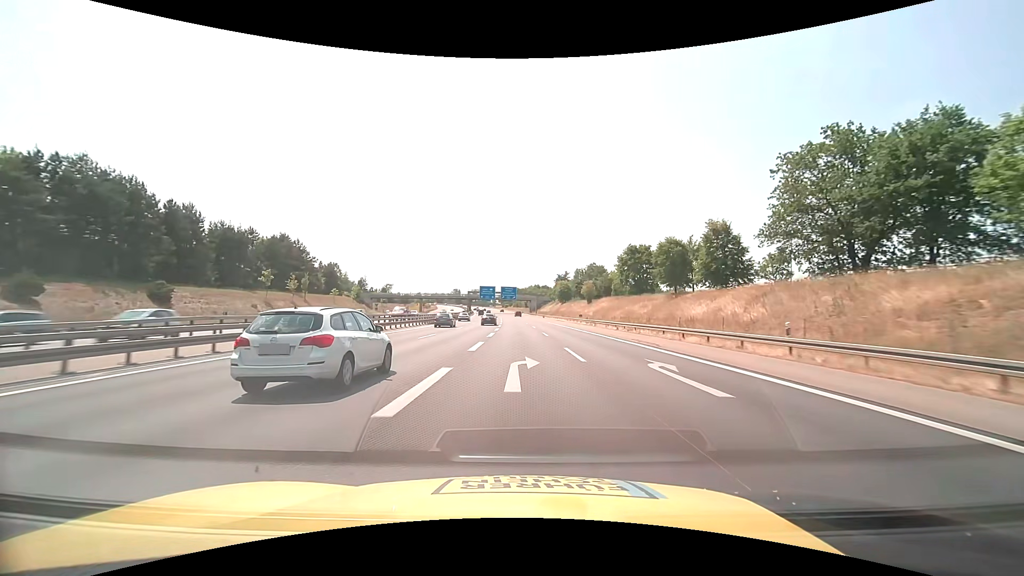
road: motorway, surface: asphalt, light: Day
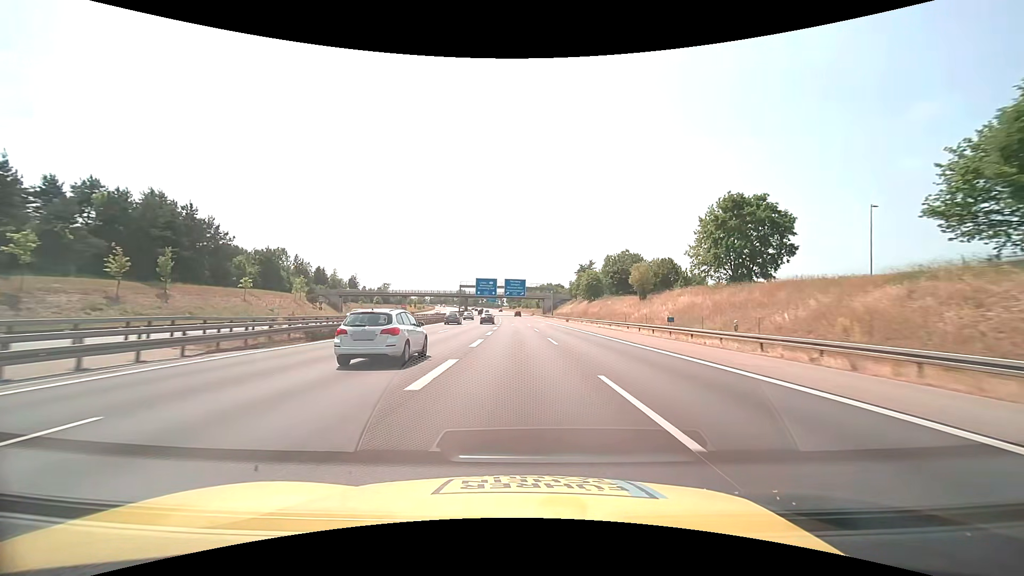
(-0.4, +45.8) m; -1°
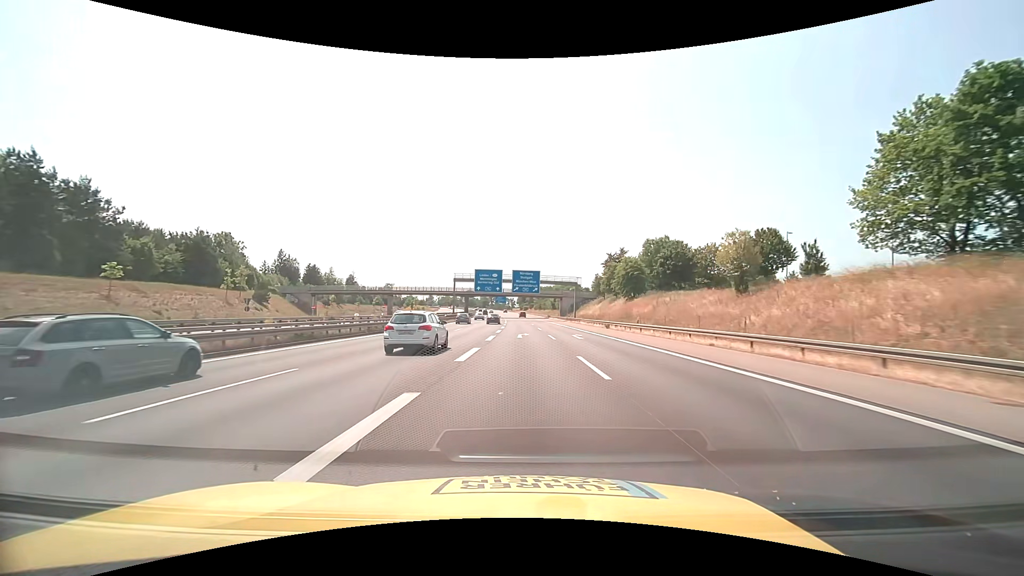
(-0.4, +30.3) m; -1°
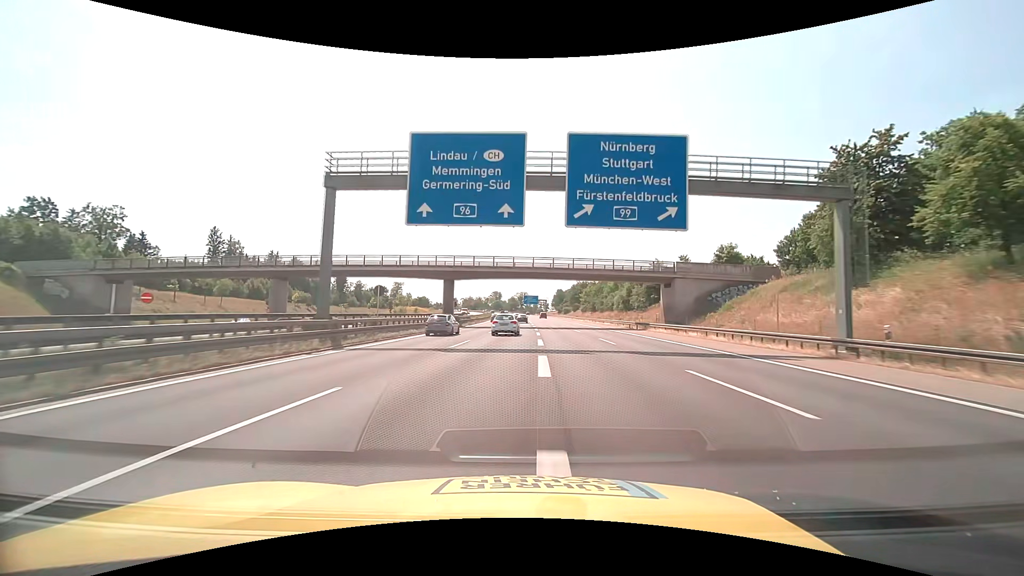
(-2.7, +75.6) m; -4°
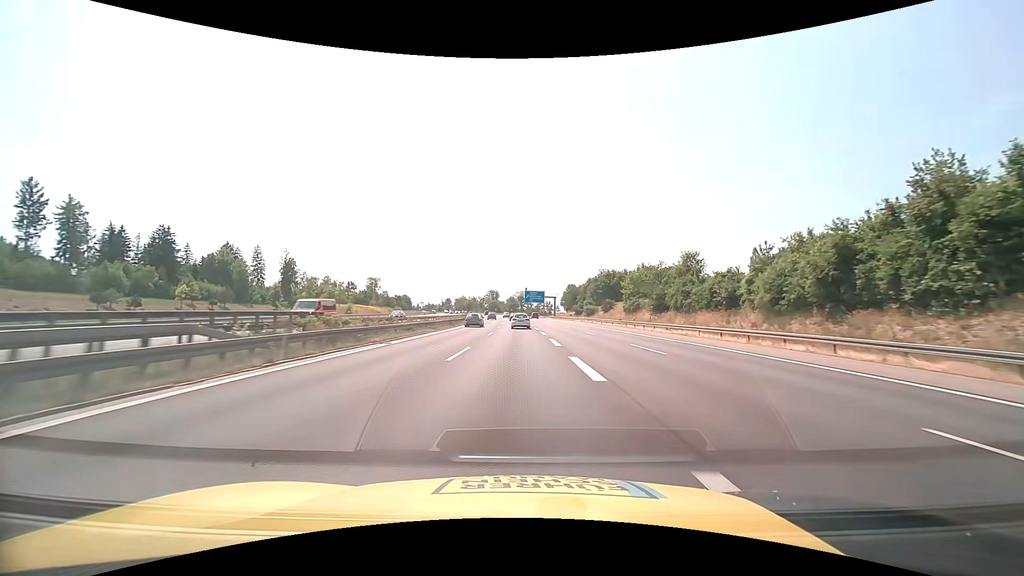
(-0.2, +60.5) m; 0°
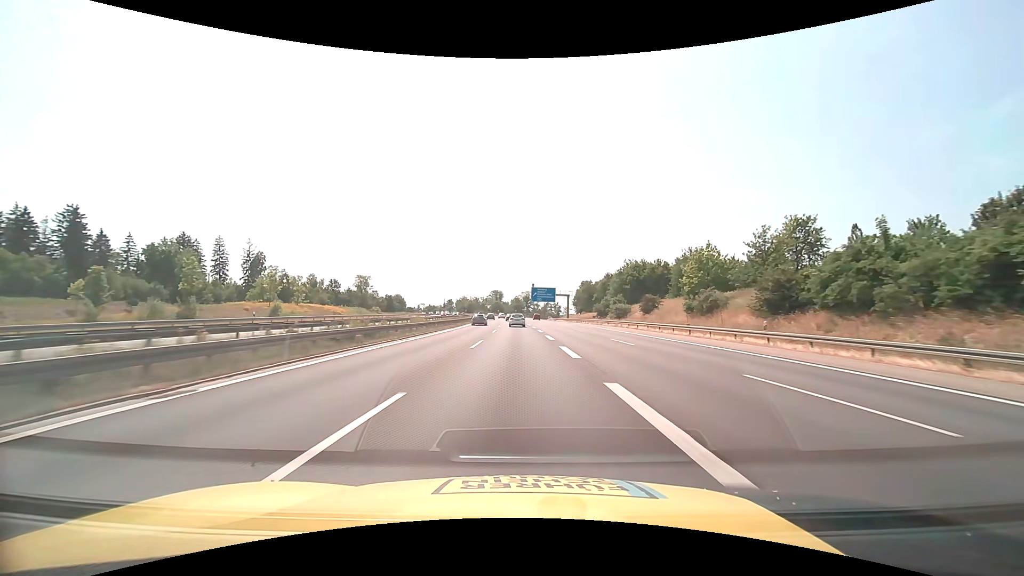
(-0.1, +30.3) m; -1°
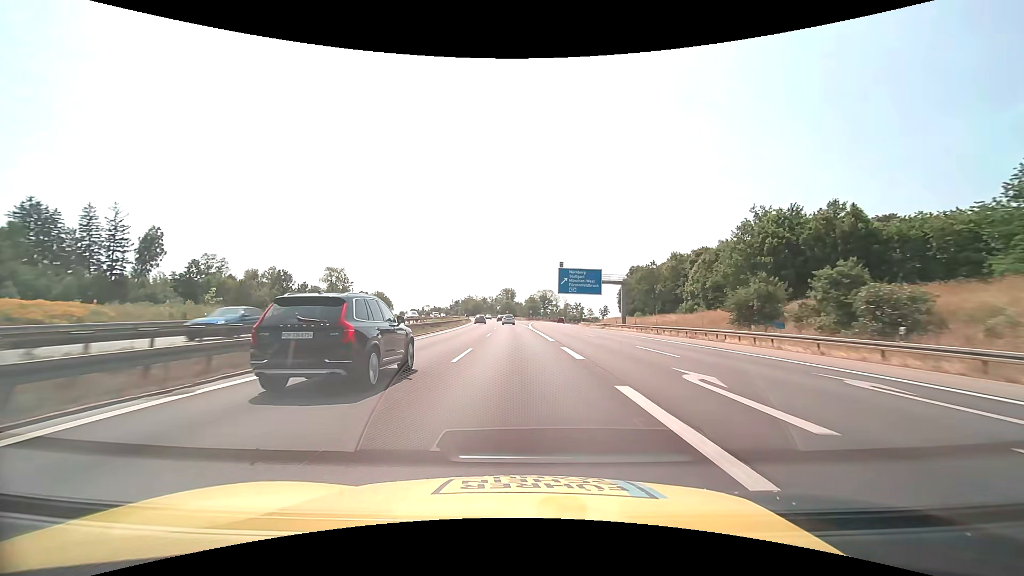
(-0.8, +60.6) m; -2°
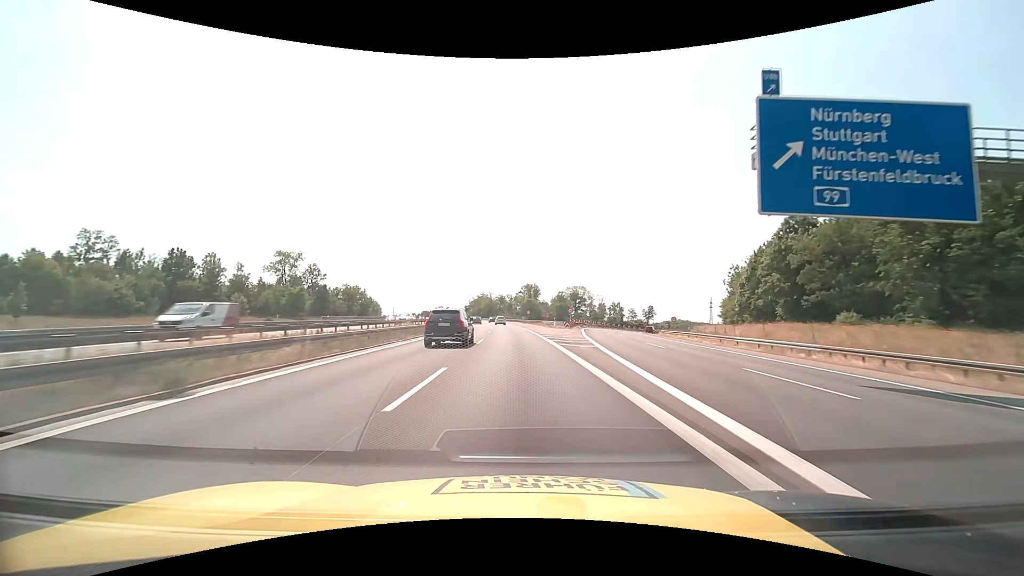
(-1.4, +61.3) m; -3°
(0, +10) (0, +20) (0, +30) (-1, +40) (-1, +50) (-2, +60) (-2, +70) (-3, +80) (-4, +90) (-5, +100) m
